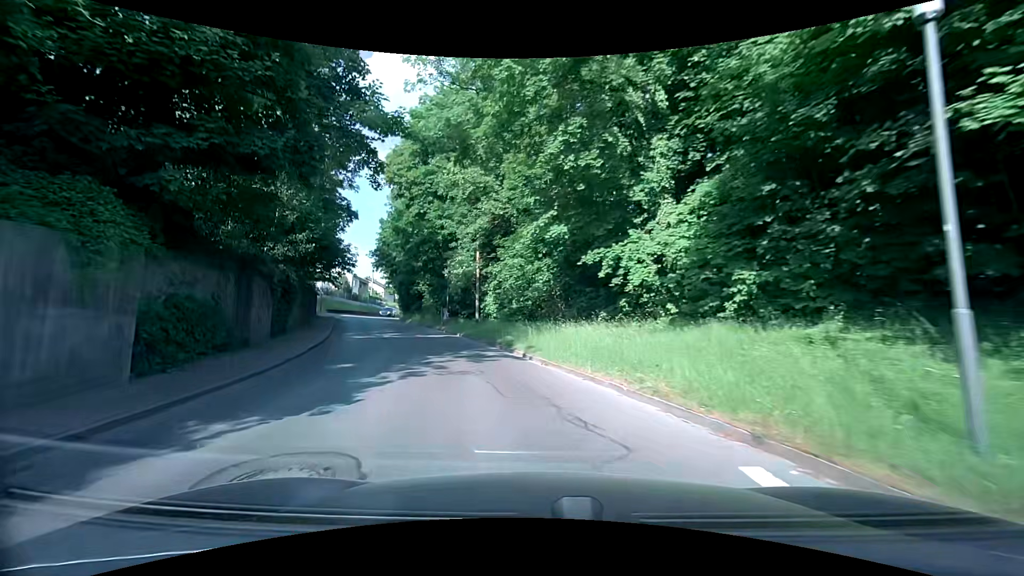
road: tertiary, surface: asphalt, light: Day
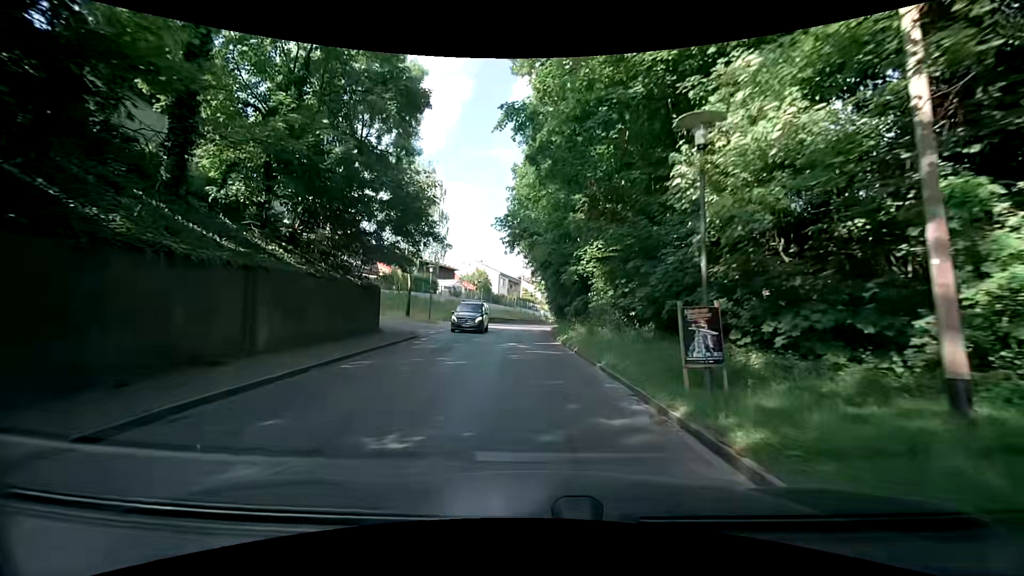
(-5.9, +26.9) m; -18°
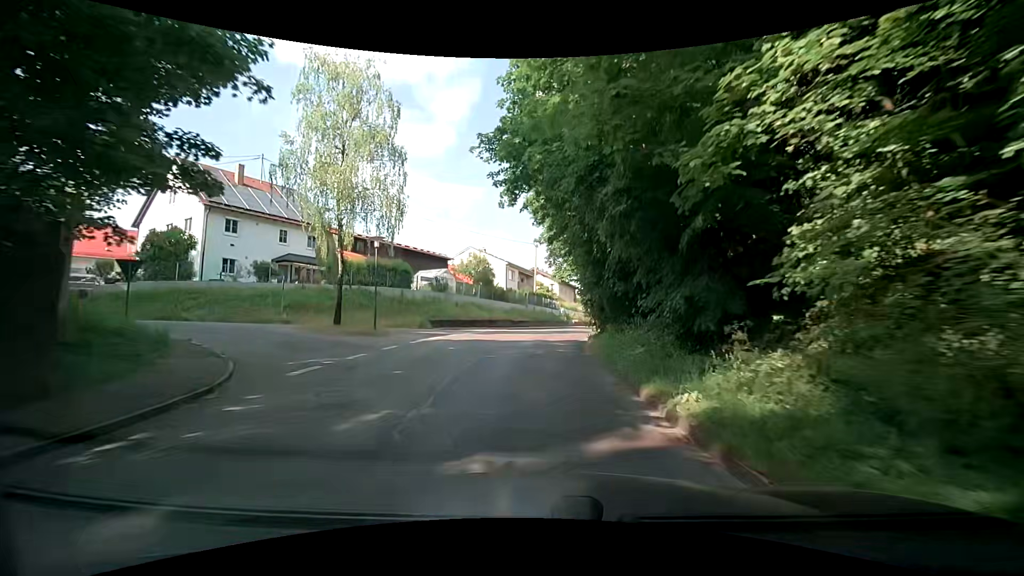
(-0.7, +17.4) m; -4°
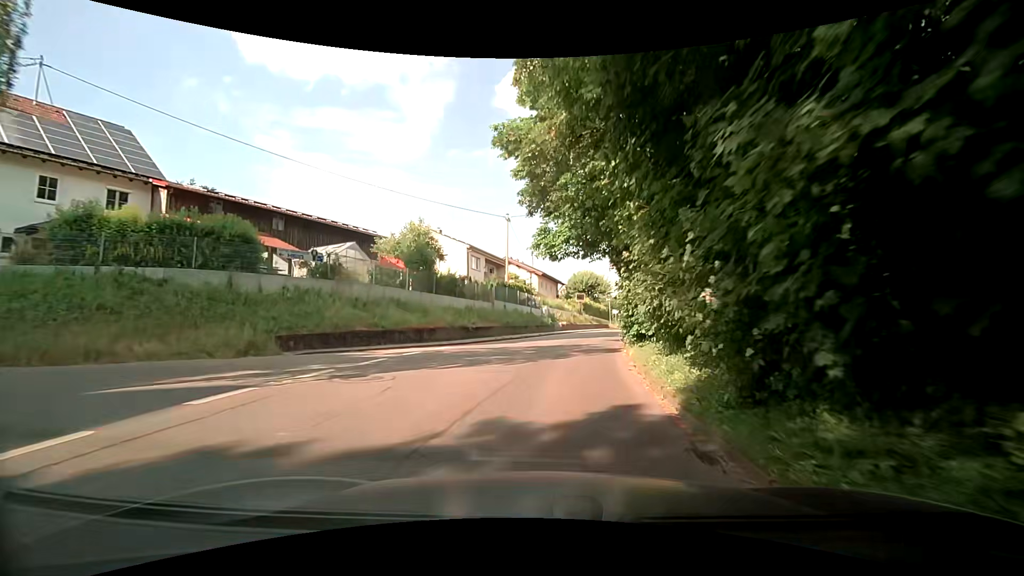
(+0.2, +18.2) m; +5°
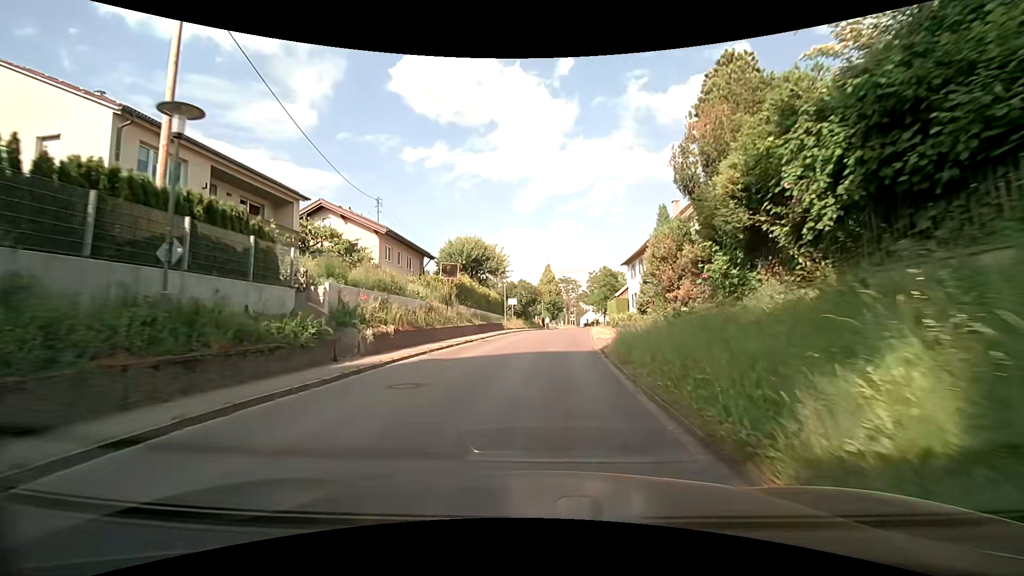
(+2.3, +30.8) m; +10°
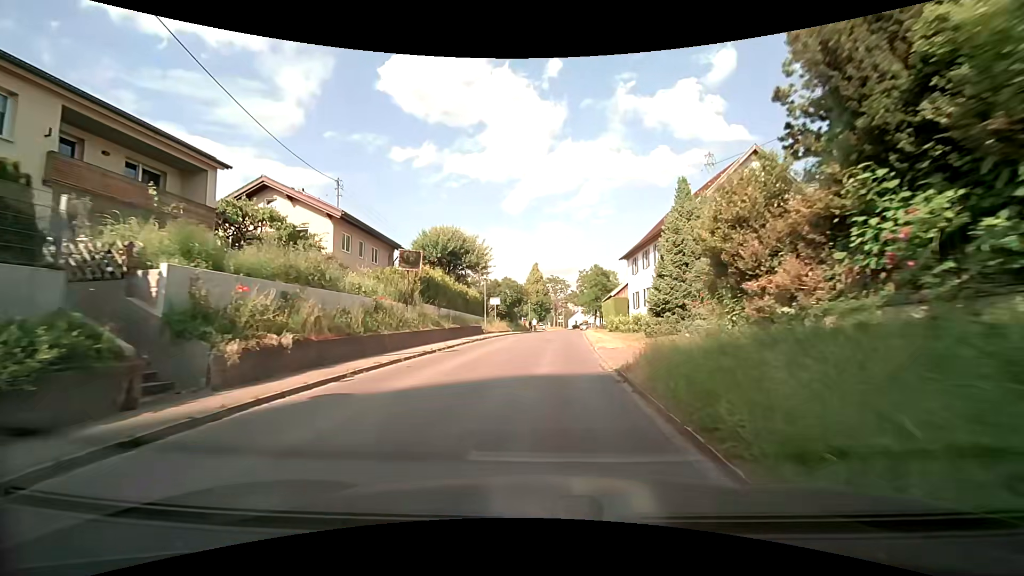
(+0.2, +6.3) m; +1°
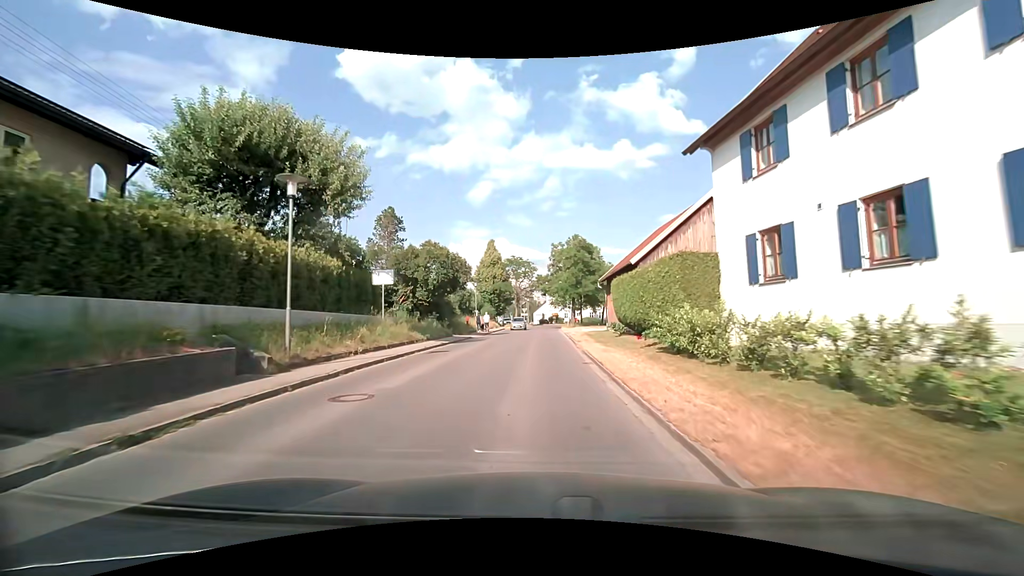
(+1.5, +25.4) m; +5°
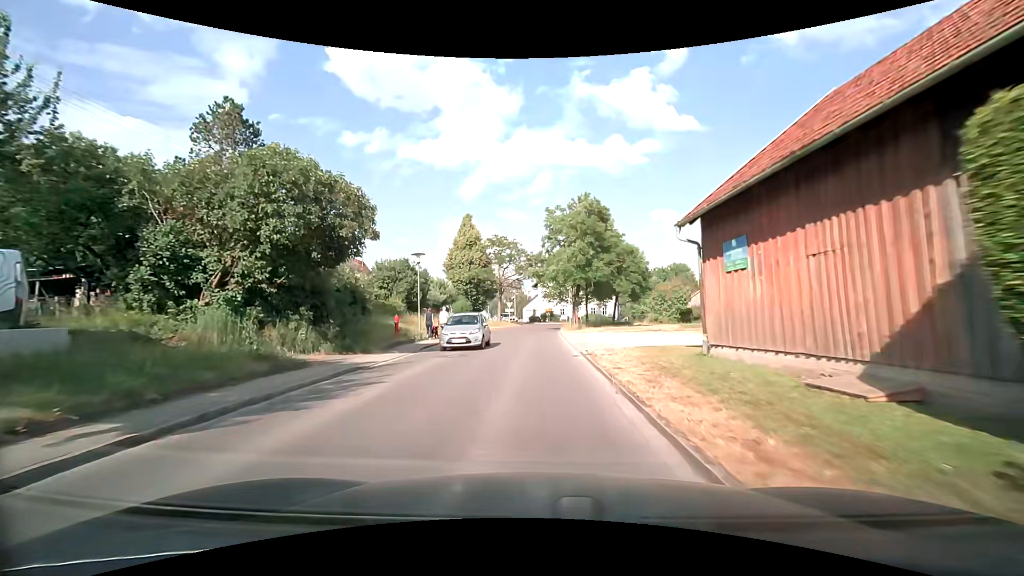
(+0.2, +19.1) m; +1°
(0, +10) (0, +20) (0, +30) (0, +40) (+2, +50) (+6, +59) (+14, +64) (+24, +67) (+34, +69) (+44, +70) m
